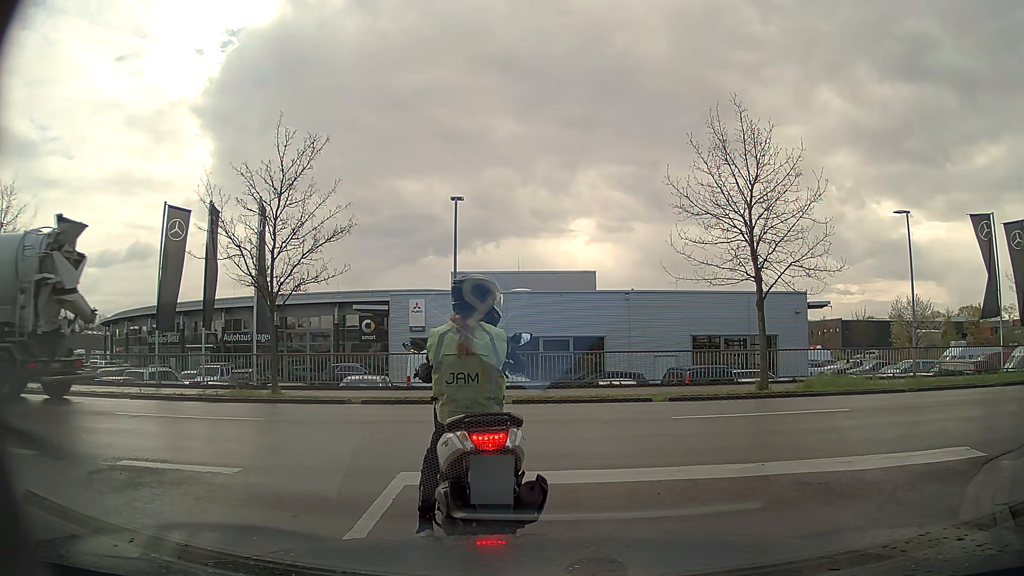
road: residential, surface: asphalt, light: Day
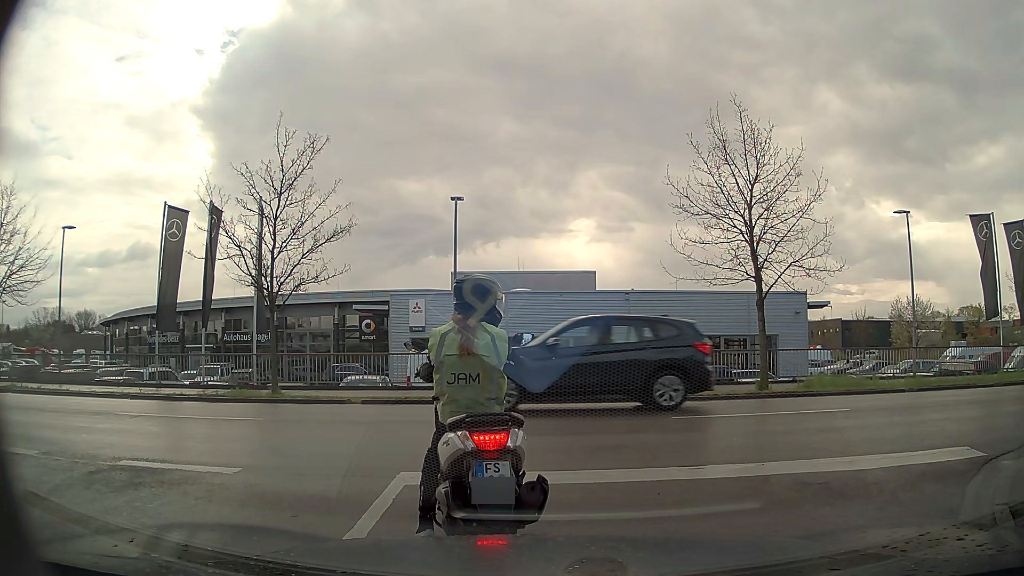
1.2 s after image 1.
(0.0, 0.0) m; 0°
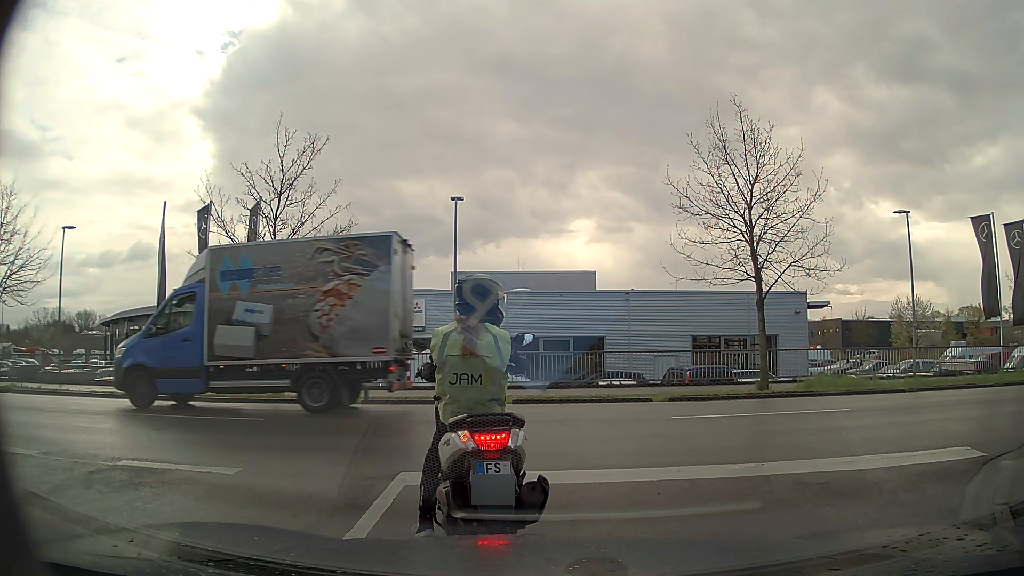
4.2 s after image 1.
(0.0, 0.0) m; 0°
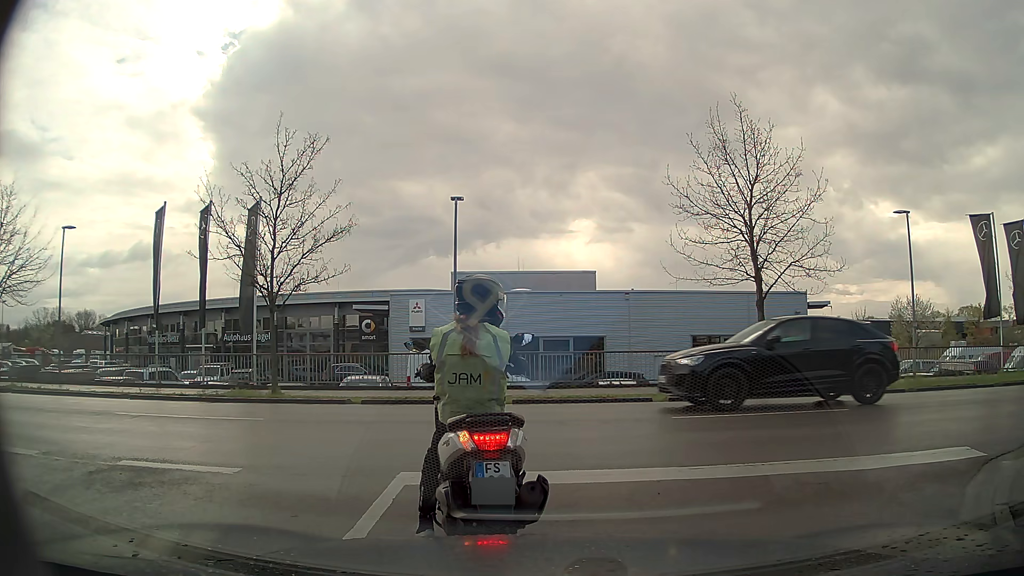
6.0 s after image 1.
(0.0, 0.0) m; 0°
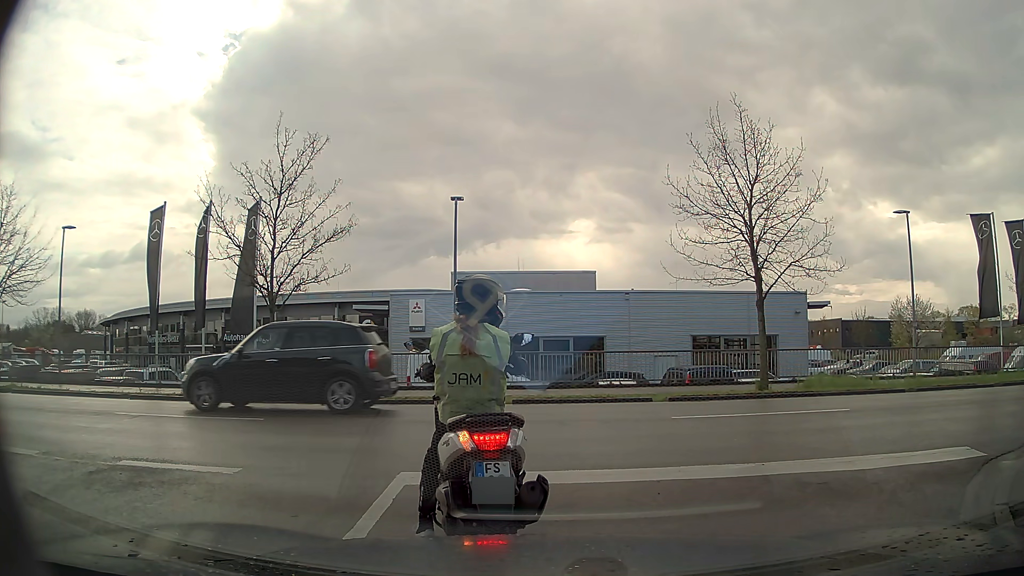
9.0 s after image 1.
(0.0, 0.0) m; 0°
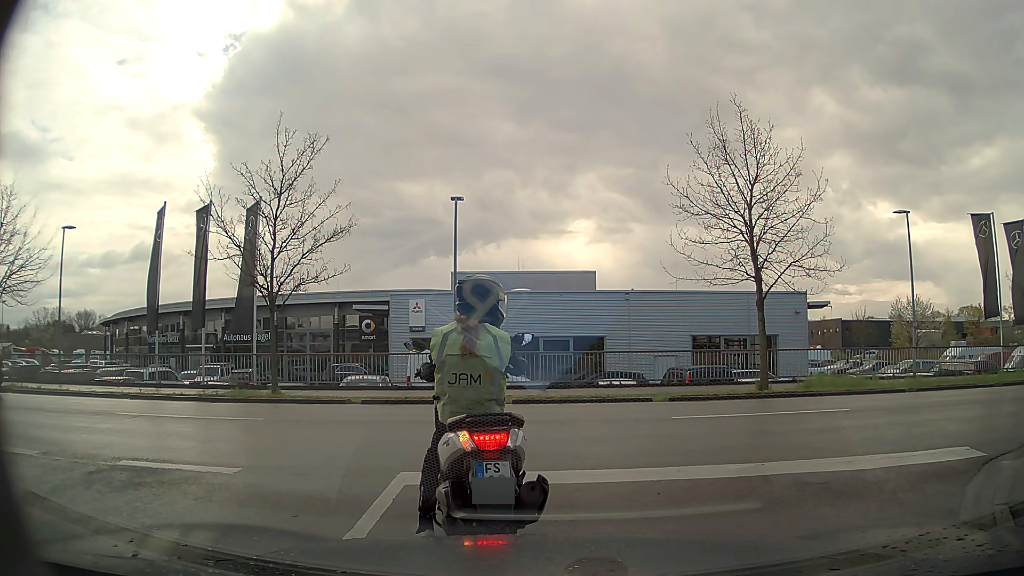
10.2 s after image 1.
(0.0, 0.0) m; 0°
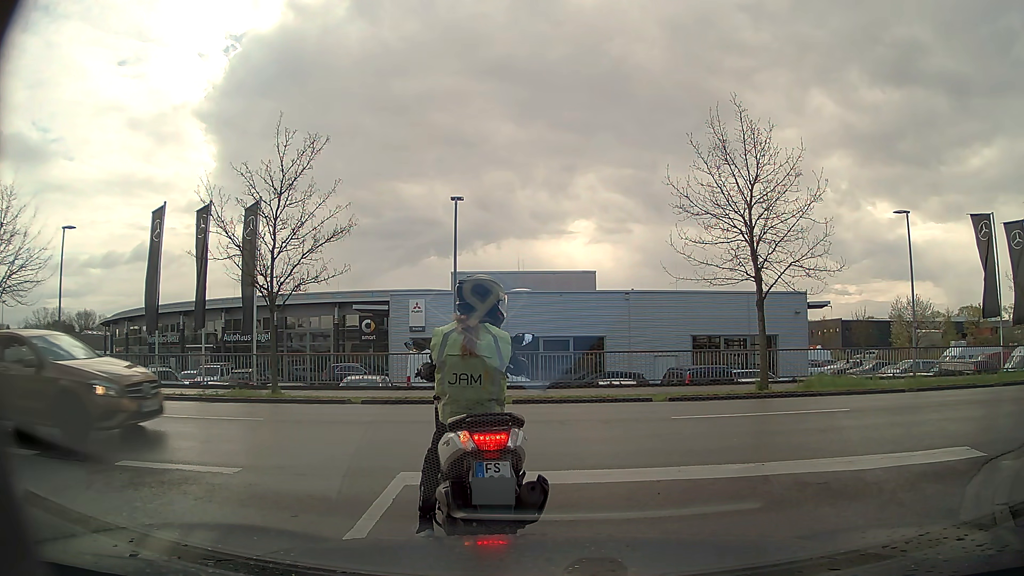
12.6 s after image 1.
(0.0, 0.0) m; 0°
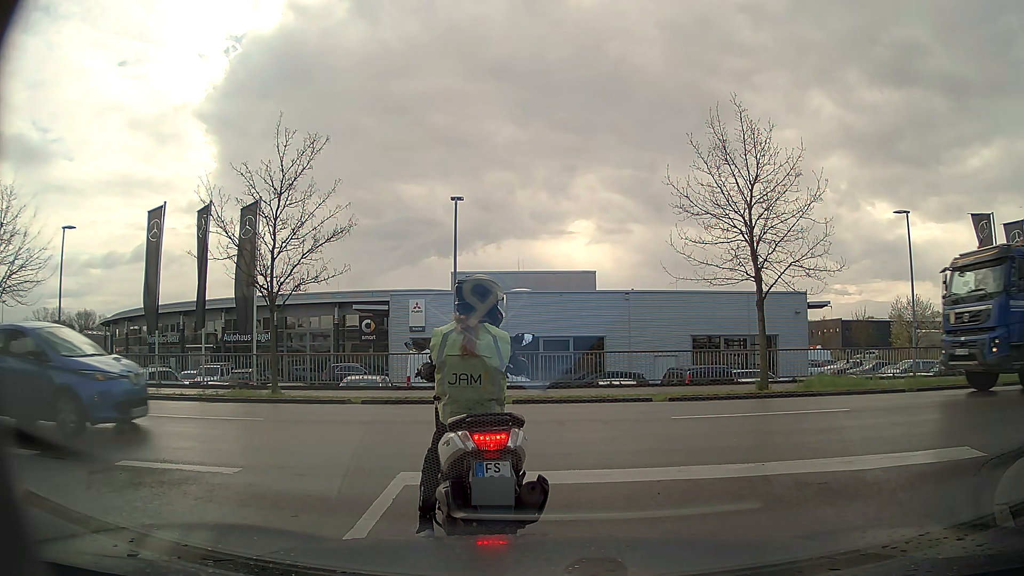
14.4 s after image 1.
(0.0, 0.0) m; 0°
